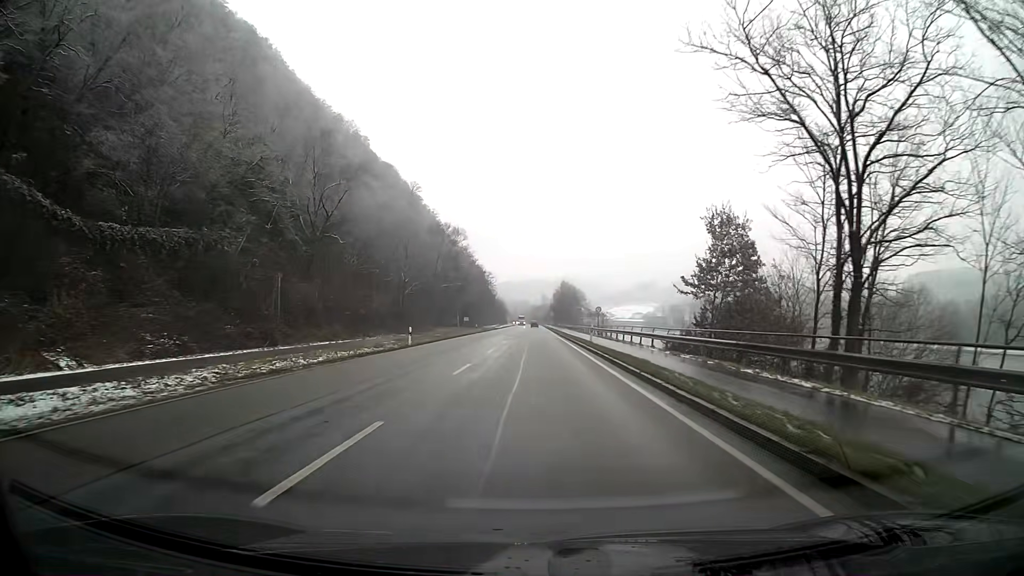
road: primary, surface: asphalt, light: Day
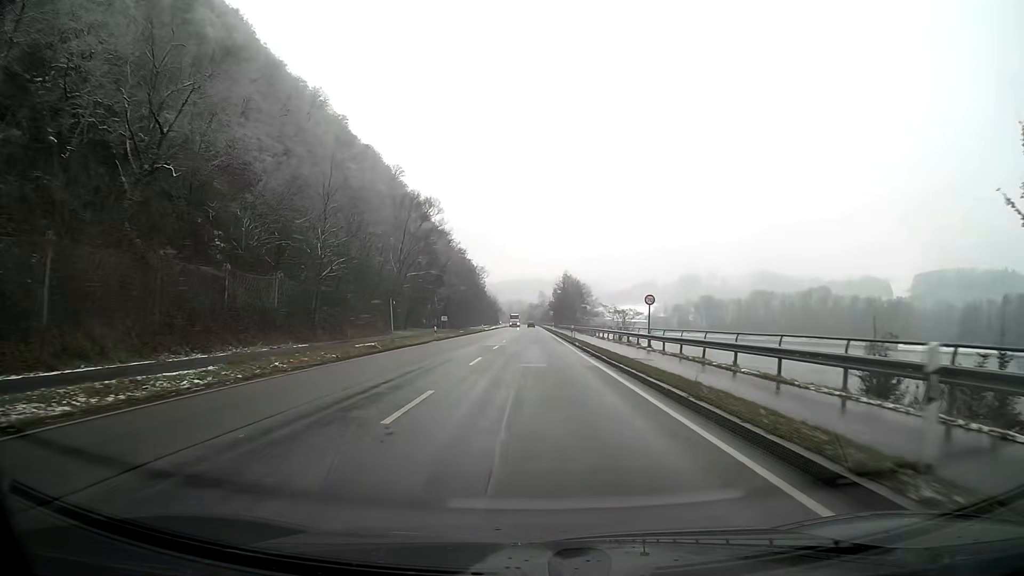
(+0.1, +32.3) m; 0°
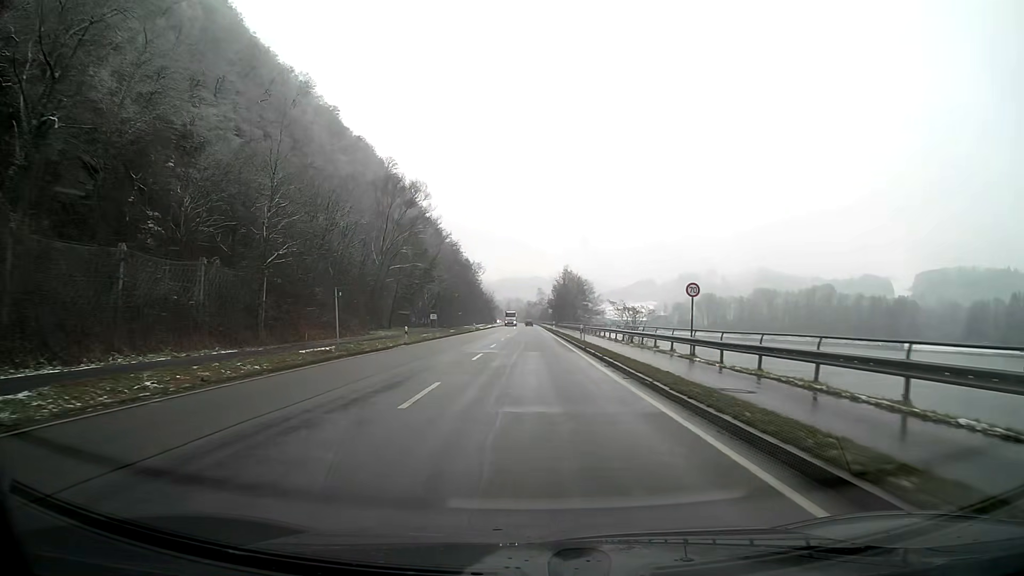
(0.0, +10.7) m; 0°
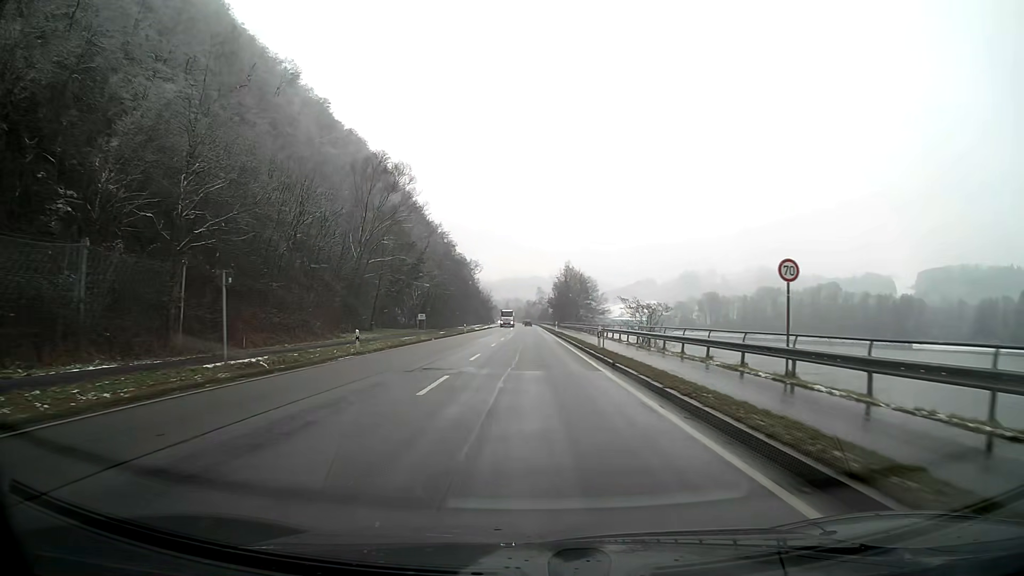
(0.0, +10.7) m; 0°
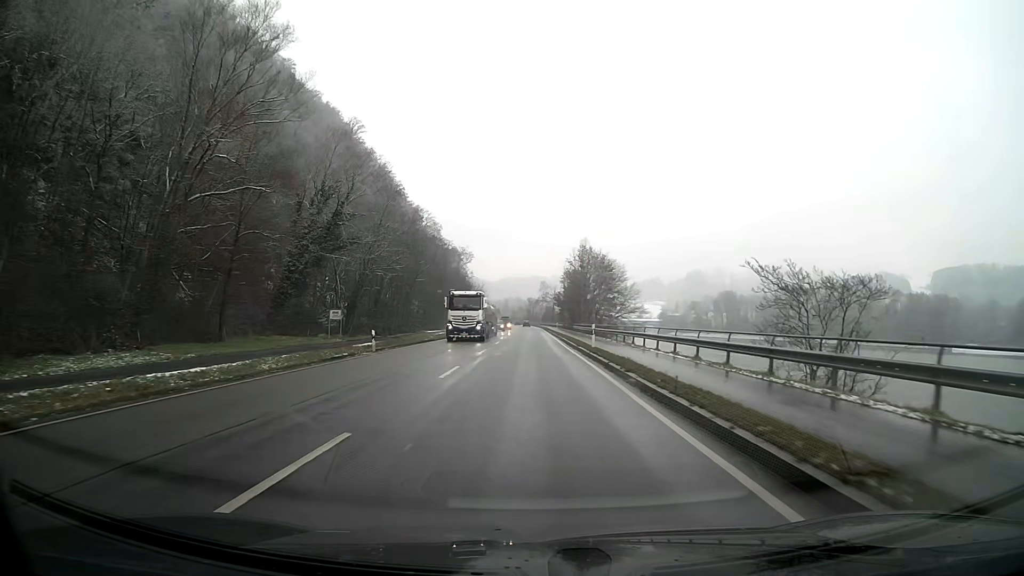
(-0.1, +43.0) m; 0°
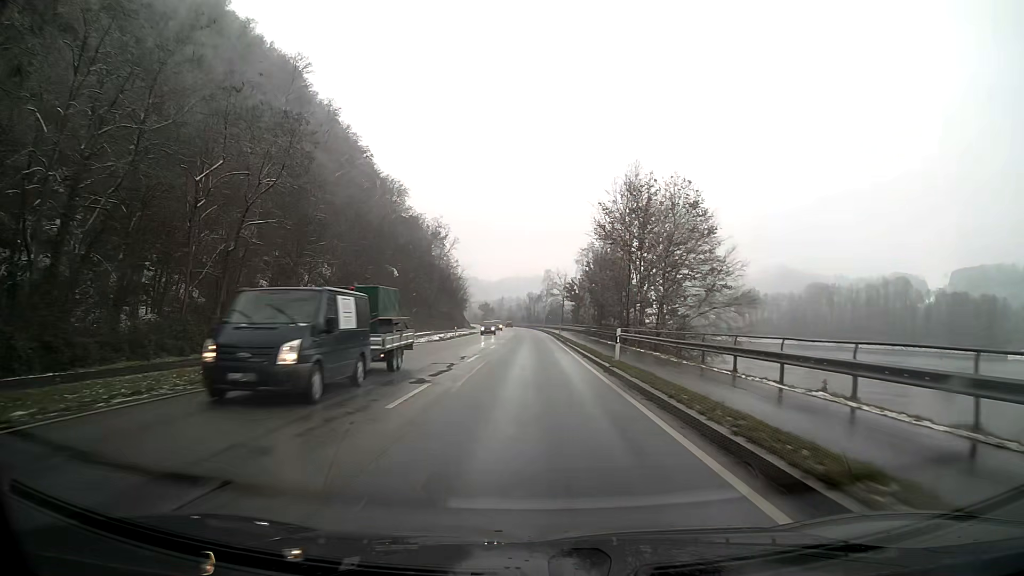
(-0.1, +53.7) m; 0°
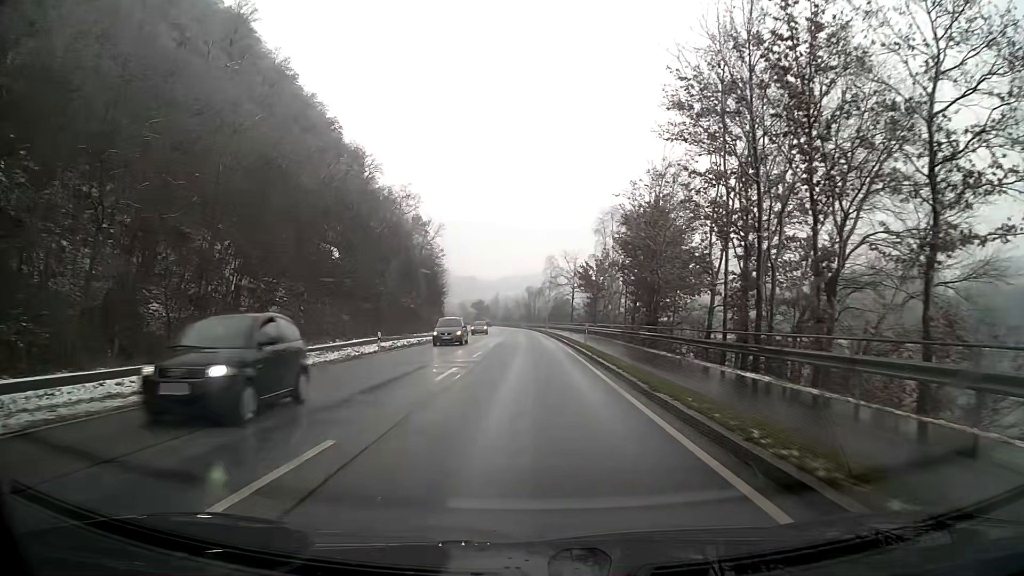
(0.0, +32.2) m; 0°
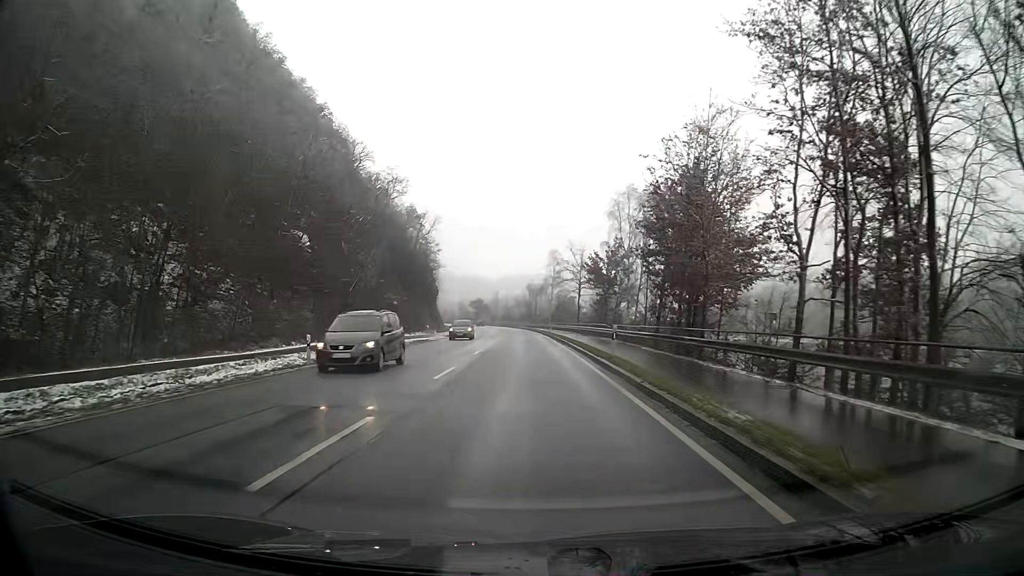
(0.0, +10.7) m; 0°
